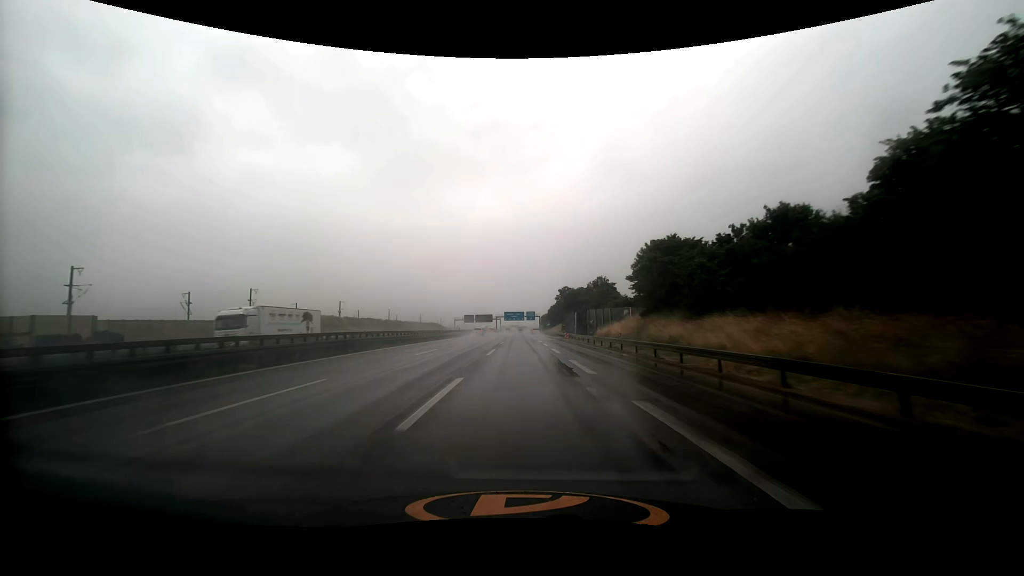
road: motorway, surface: asphalt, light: Day
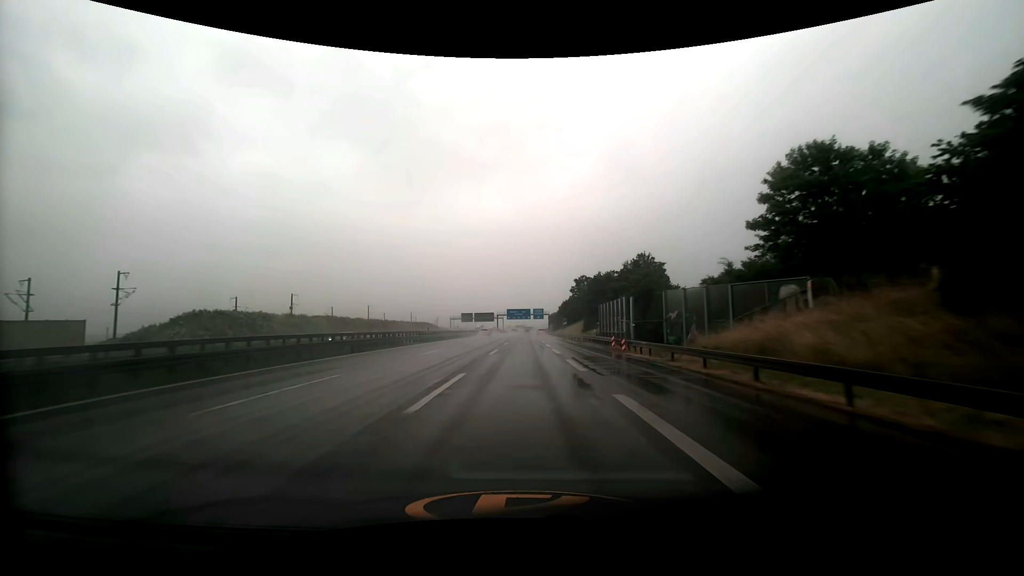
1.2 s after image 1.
(-0.3, +34.9) m; -1°
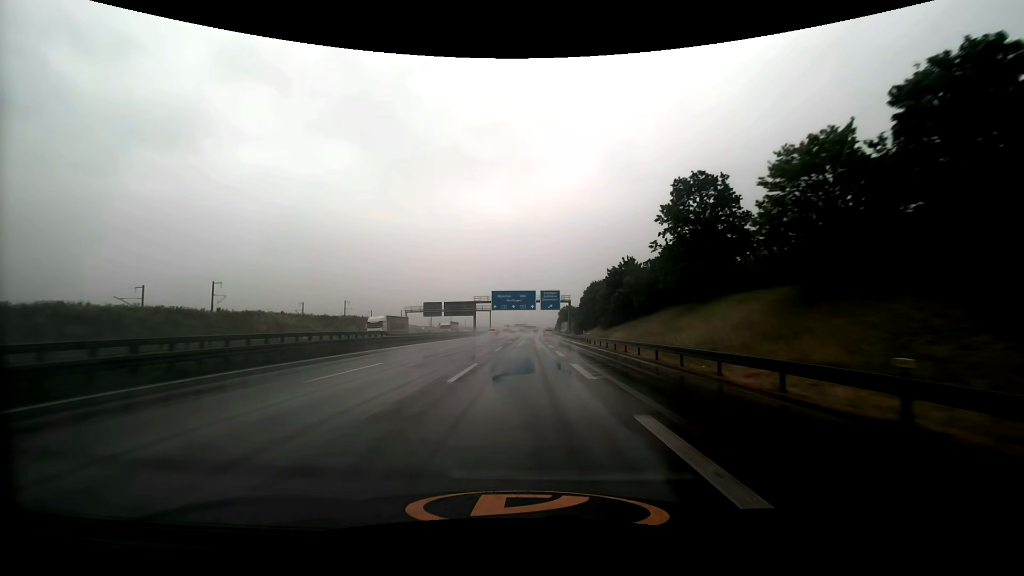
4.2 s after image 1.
(-0.2, +86.1) m; 0°
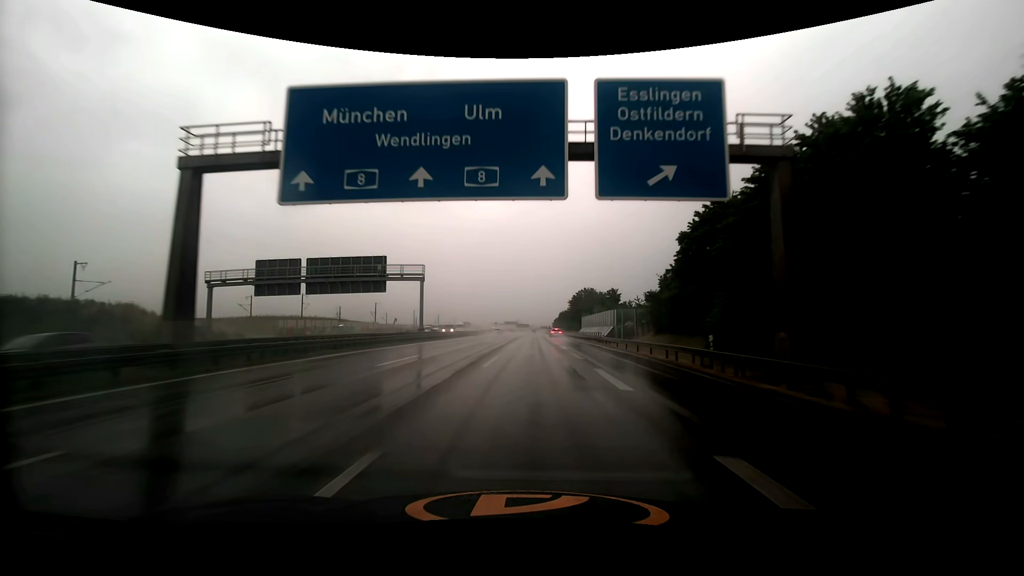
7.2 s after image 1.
(+0.5, +86.0) m; +1°
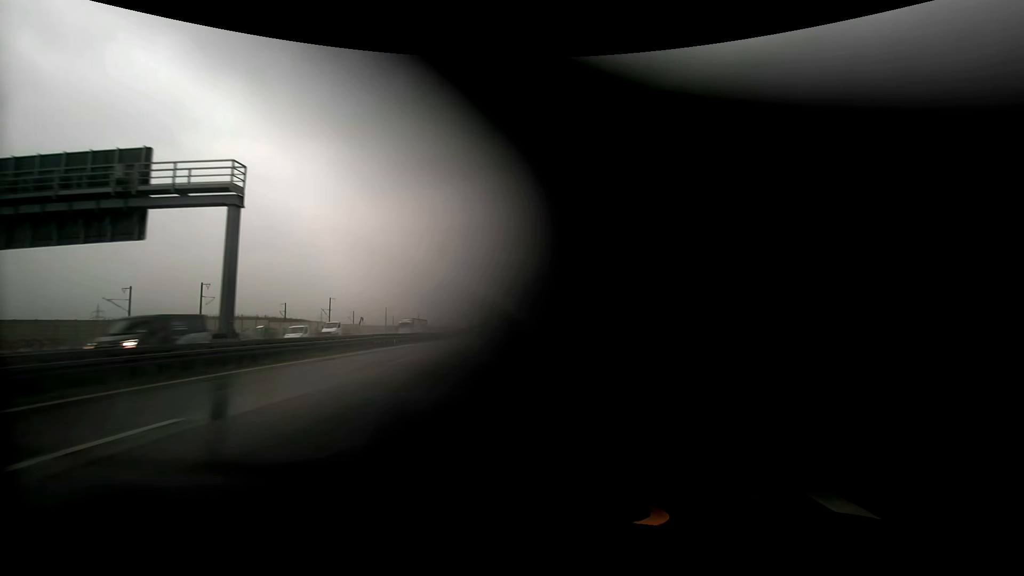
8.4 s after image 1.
(+0.3, +34.4) m; +1°
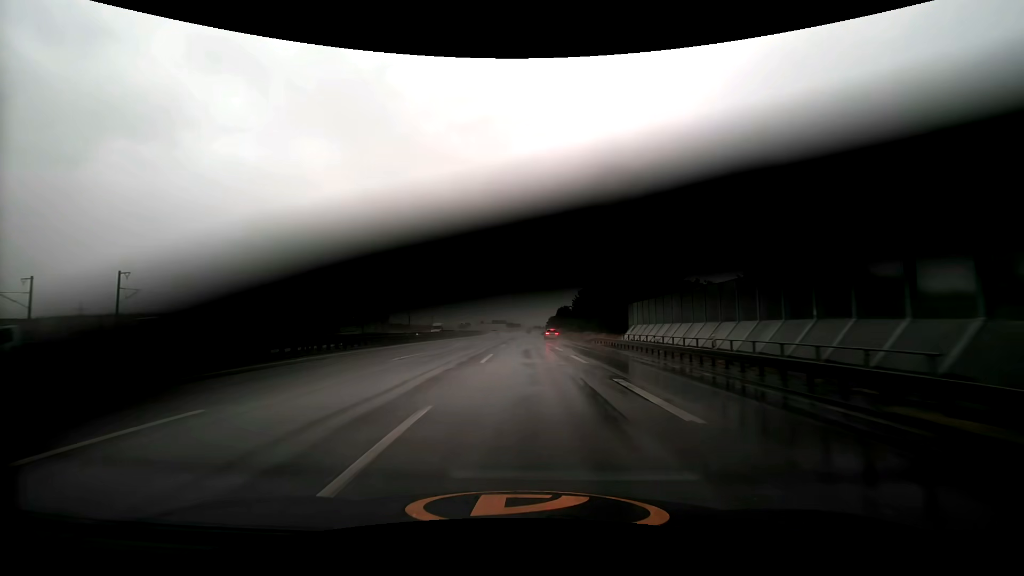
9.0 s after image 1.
(+0.1, +17.2) m; 0°
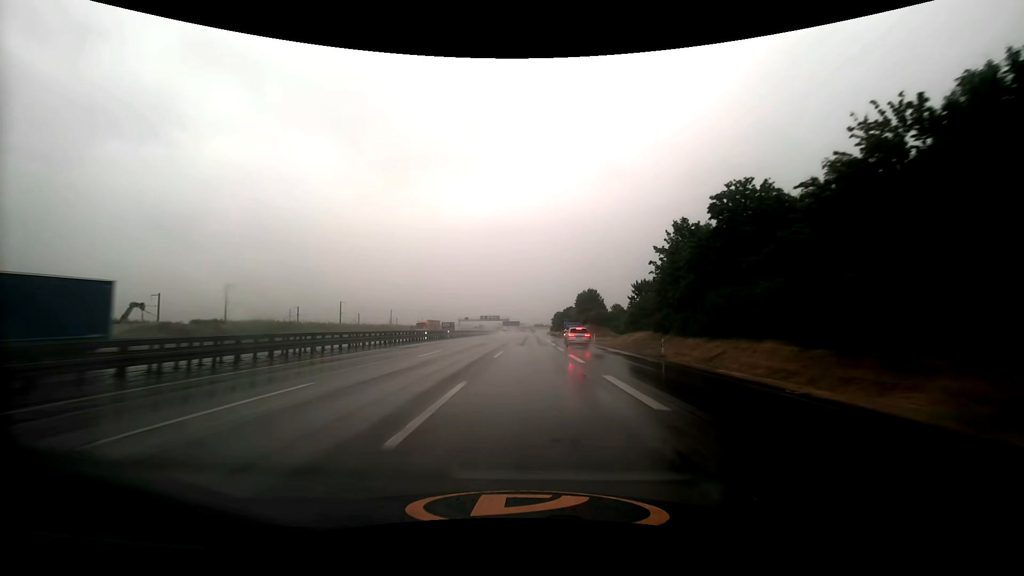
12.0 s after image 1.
(-0.3, +86.1) m; 0°
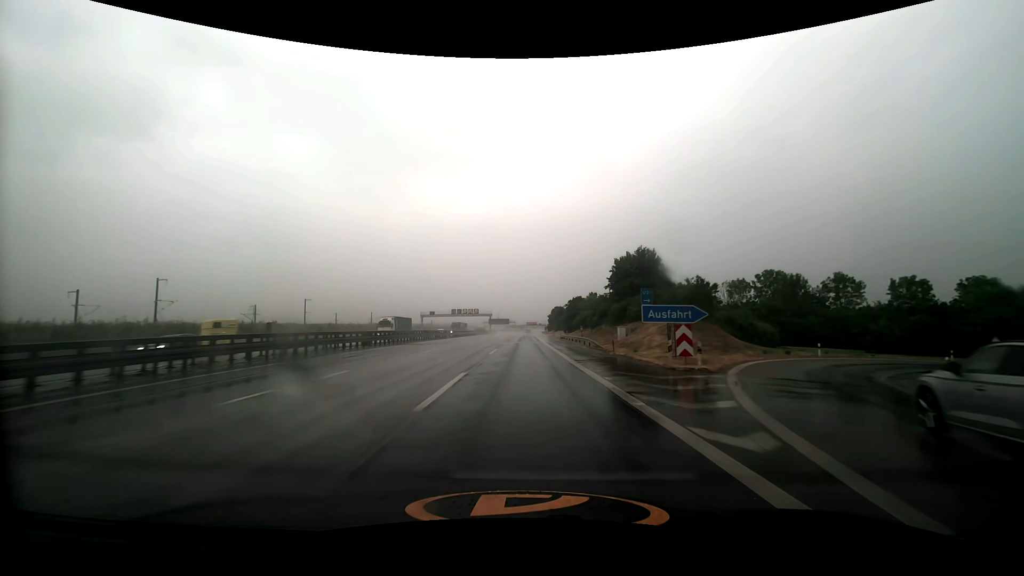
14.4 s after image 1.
(+0.5, +69.2) m; +1°
(0, +10) (0, +20) (0, +30) (0, +40) (0, +50) (0, +60) (0, +70) (0, +80) (0, +90) (0, +100) m
